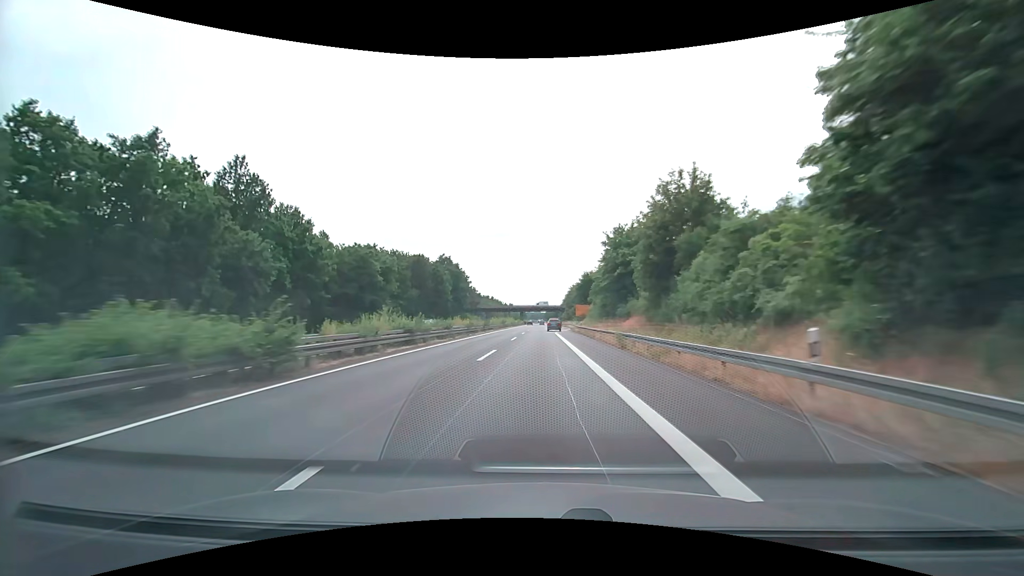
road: trunk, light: Day
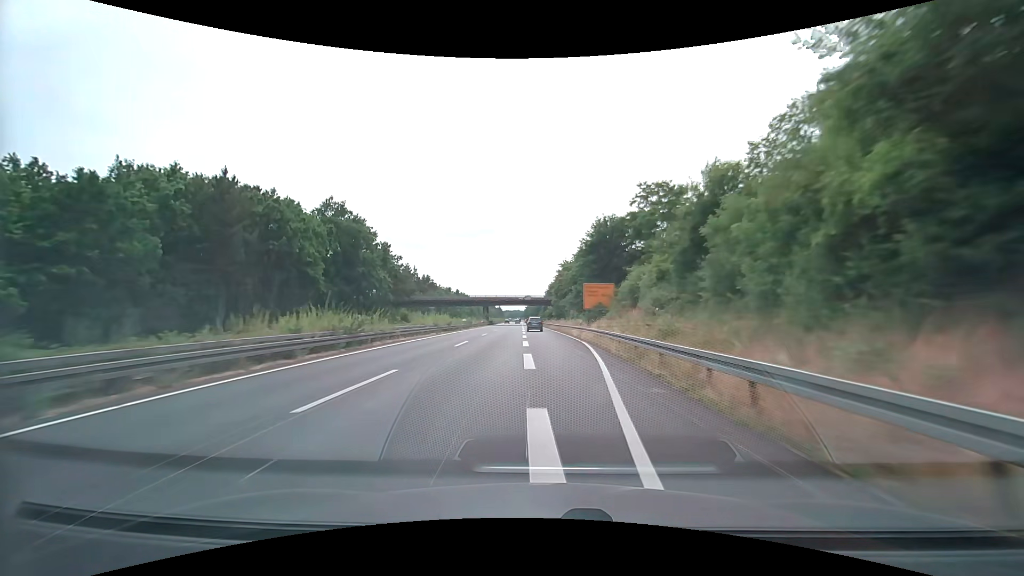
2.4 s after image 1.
(+1.0, +62.7) m; +2°
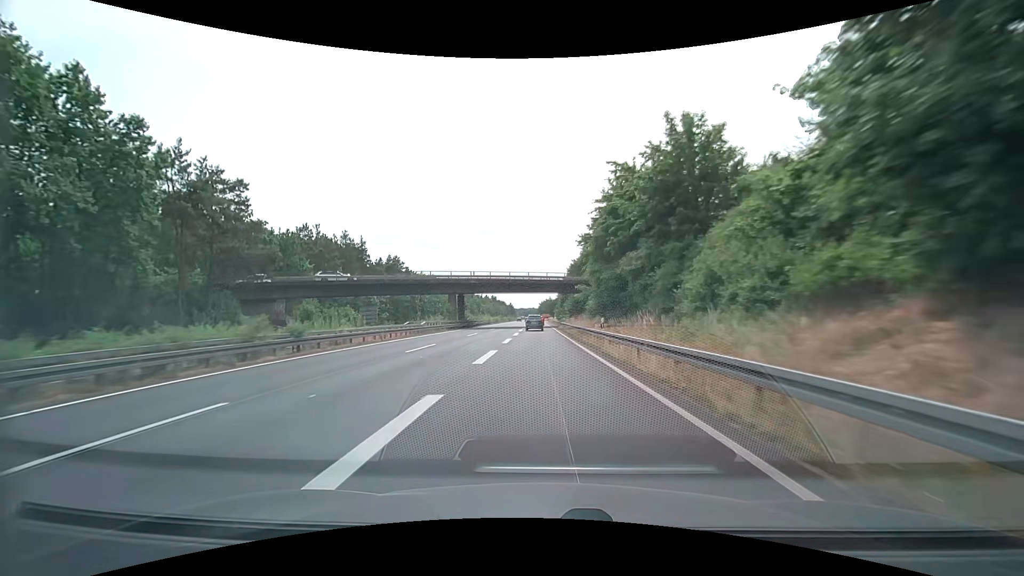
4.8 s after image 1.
(-0.5, +58.4) m; -2°
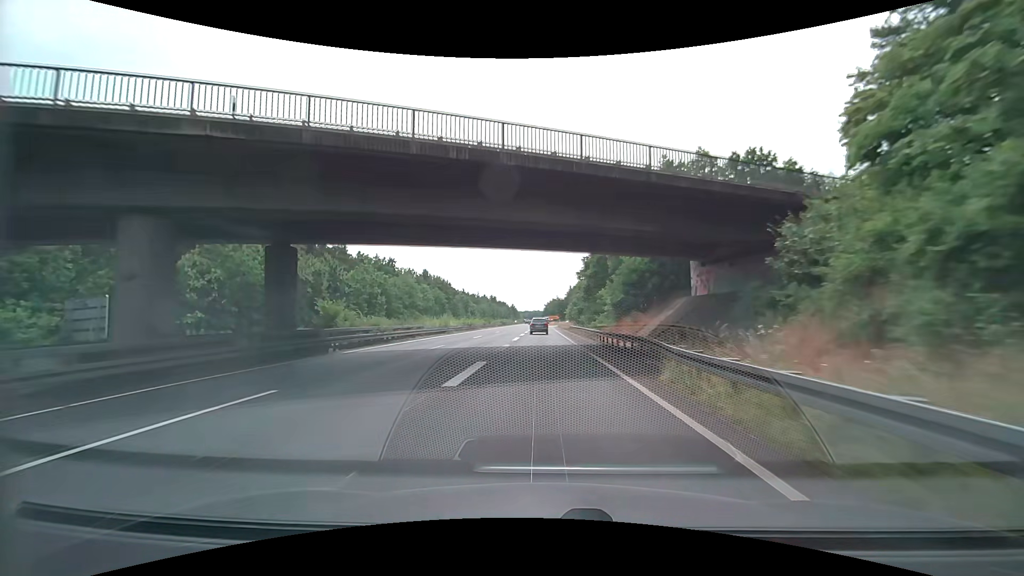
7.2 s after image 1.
(-0.5, +52.0) m; -1°
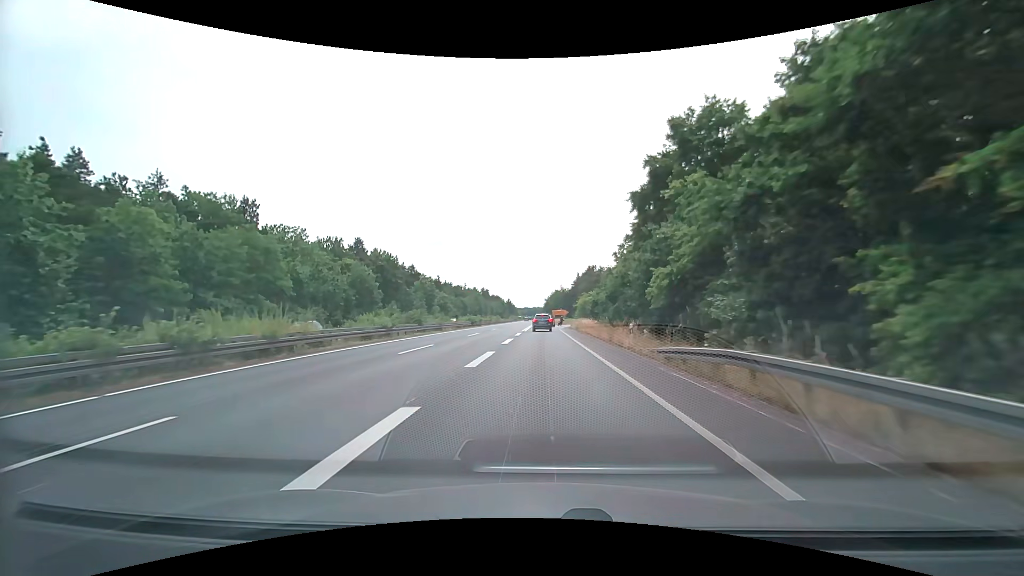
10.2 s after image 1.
(-0.1, +56.0) m; 0°
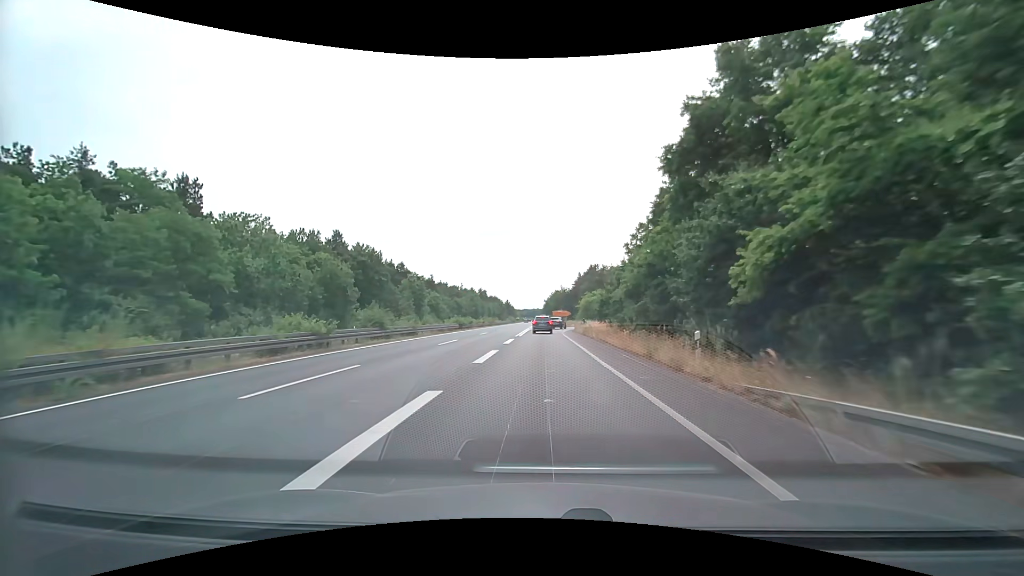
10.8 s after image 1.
(0.0, +10.1) m; 0°
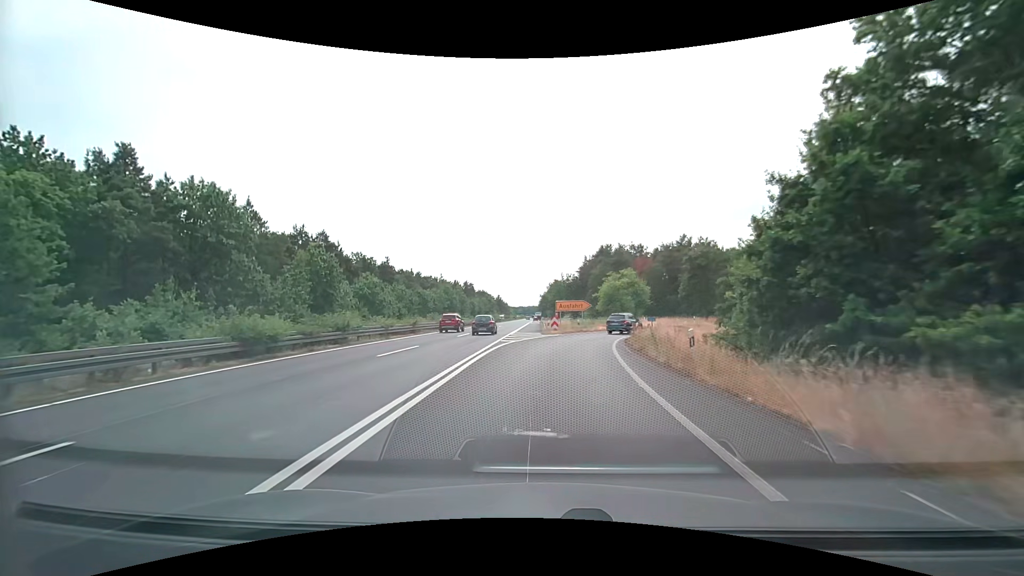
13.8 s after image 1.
(+0.3, +44.4) m; +1°
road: trunk_link
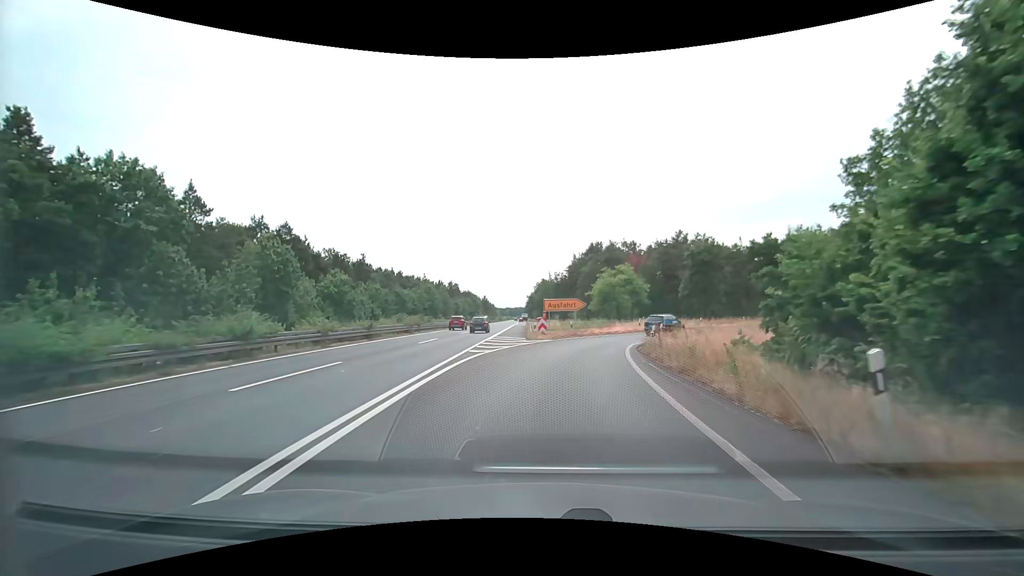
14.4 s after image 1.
(+0.1, +7.7) m; +1°
(0, +10) (+1, +20) (+4, +30) (+7, +39) (+13, +47) (+20, +54) (+28, +60) (+38, +63) (+48, +64) (+58, +64) m
